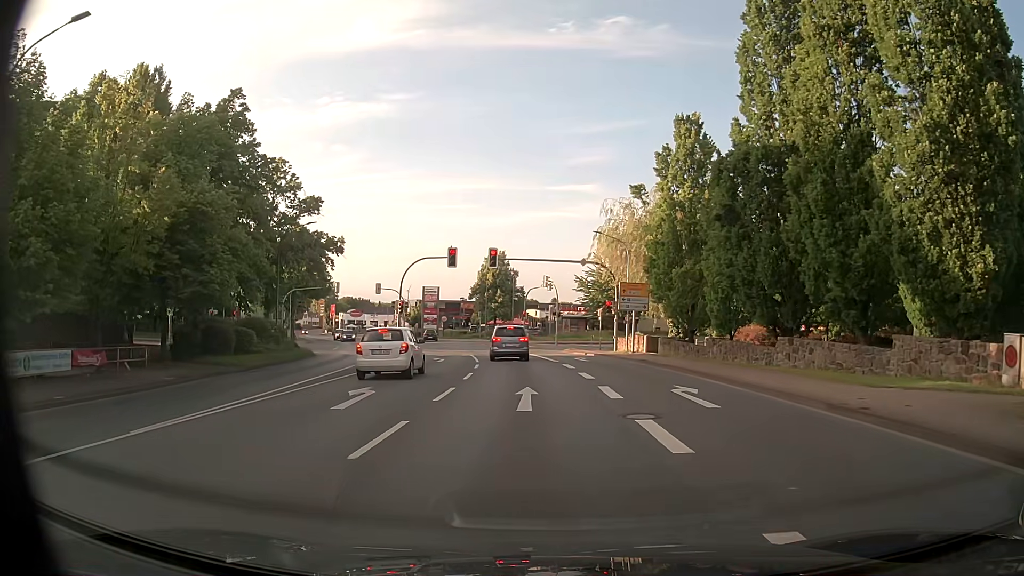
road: primary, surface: asphalt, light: Day
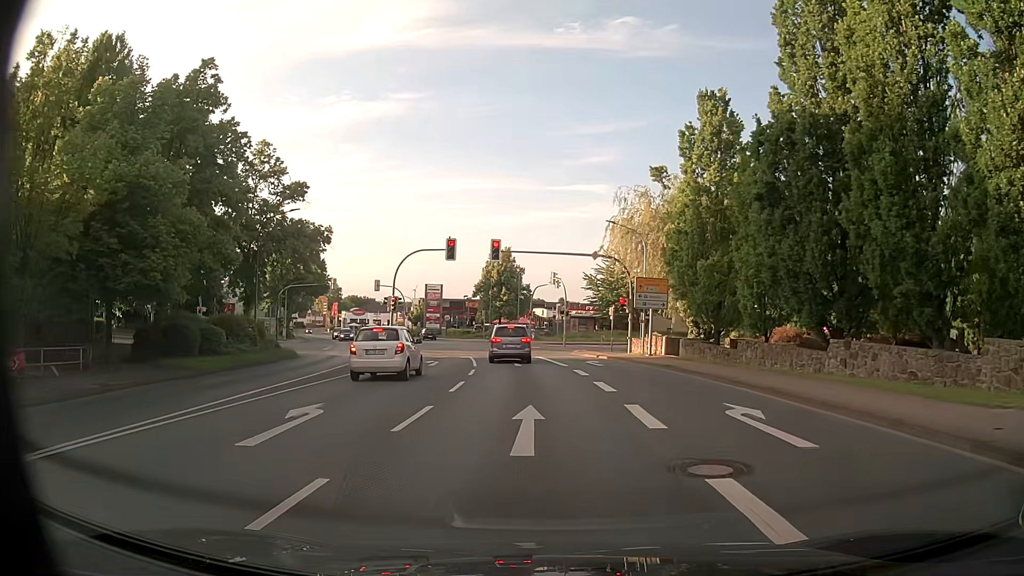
(0.0, +4.1) m; -1°
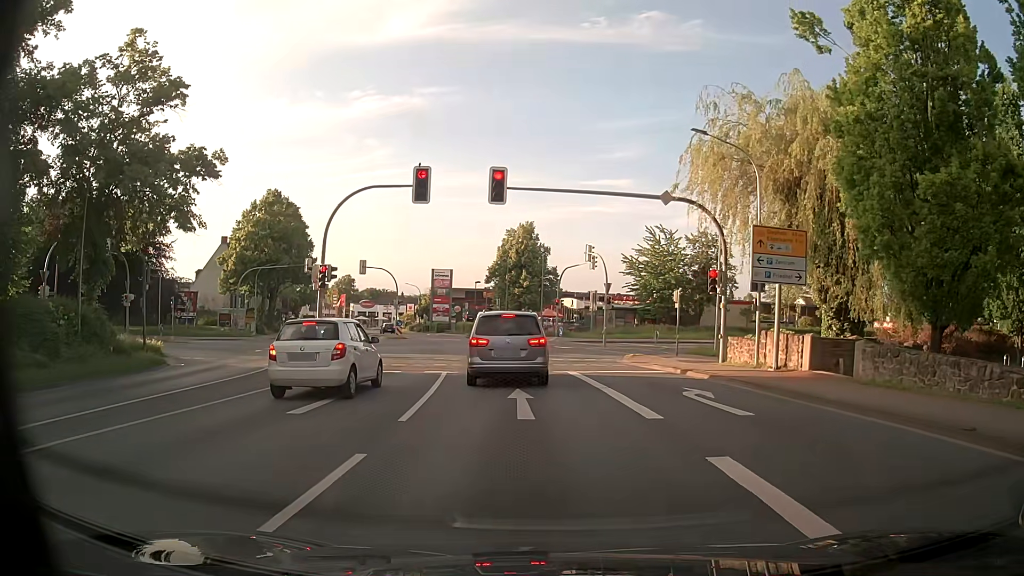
(-0.3, +17.1) m; -1°
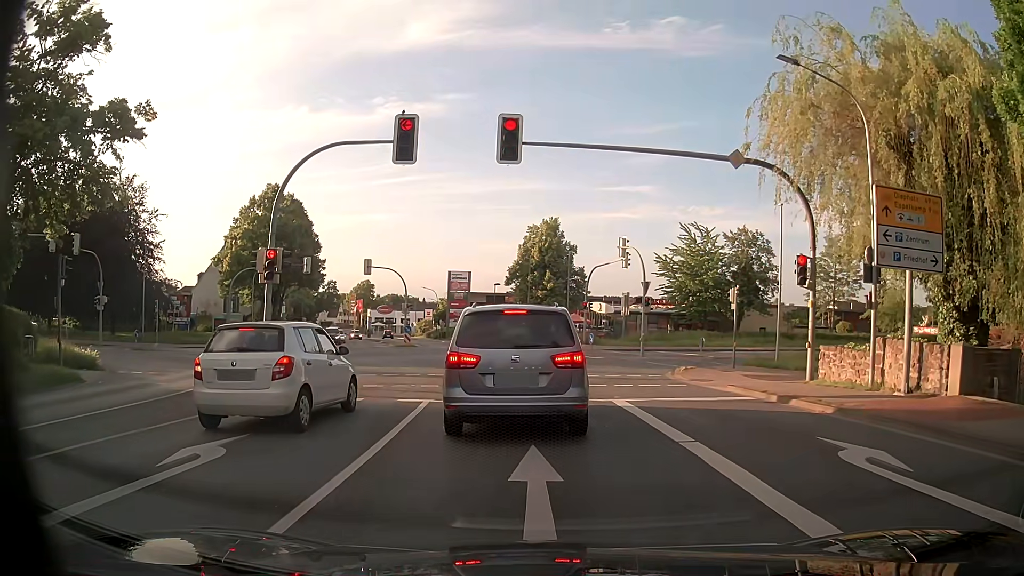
(-0.2, +6.5) m; -3°
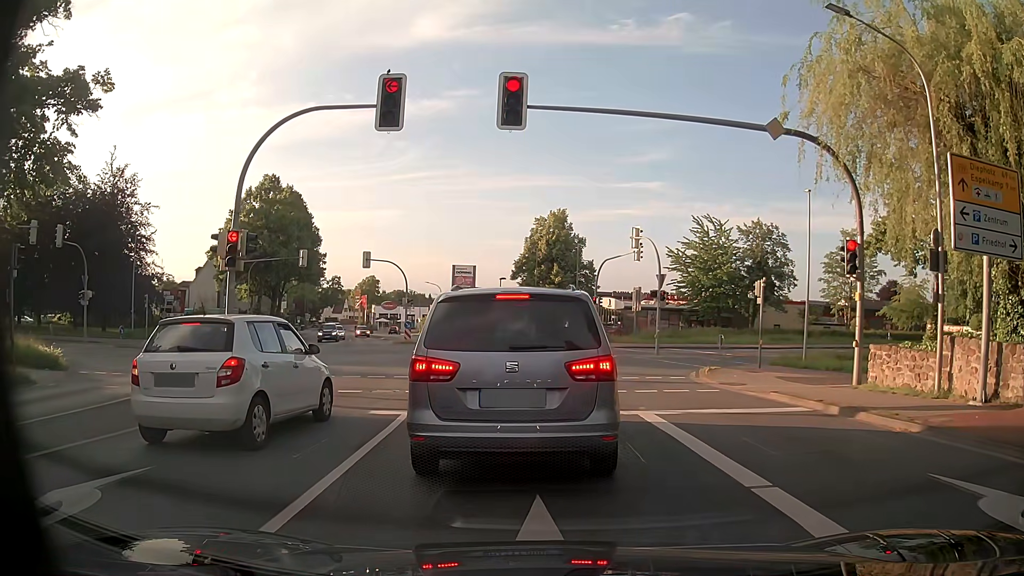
(-0.1, +2.5) m; -3°
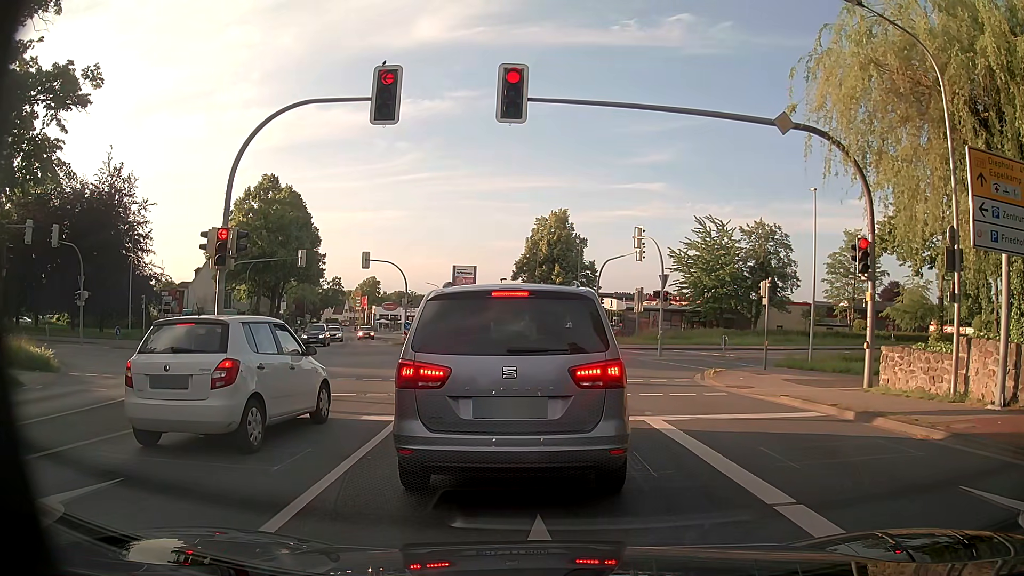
(0.0, +0.6) m; 0°
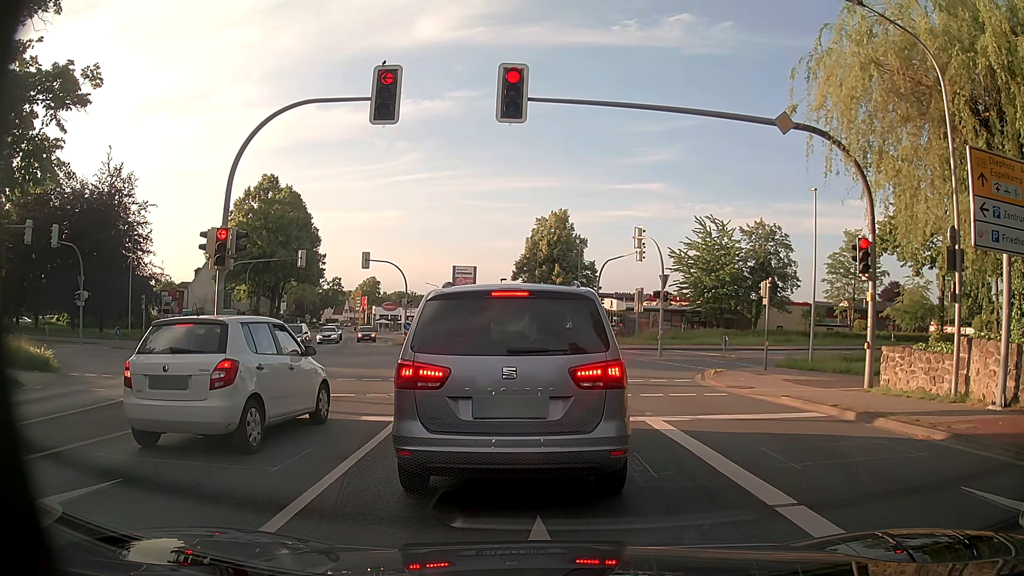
(0.0, +0.1) m; 0°
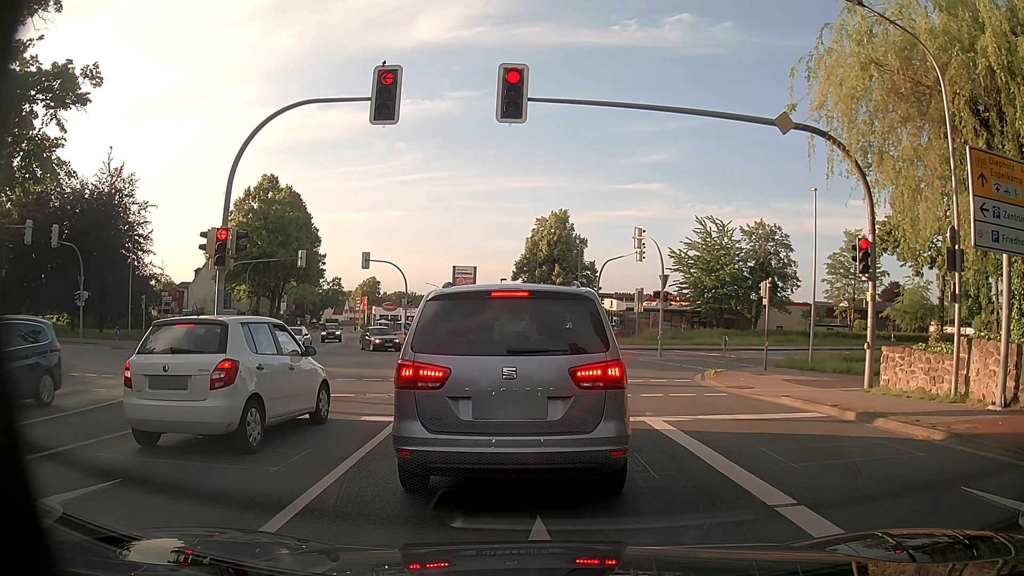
(0.0, 0.0) m; 0°
(0, +10) (0, +20) (-1, +30) (-2, +40) (-4, +50) (-6, +59) (-9, +69) (-12, +79) (-15, +88) (-18, +98) m
